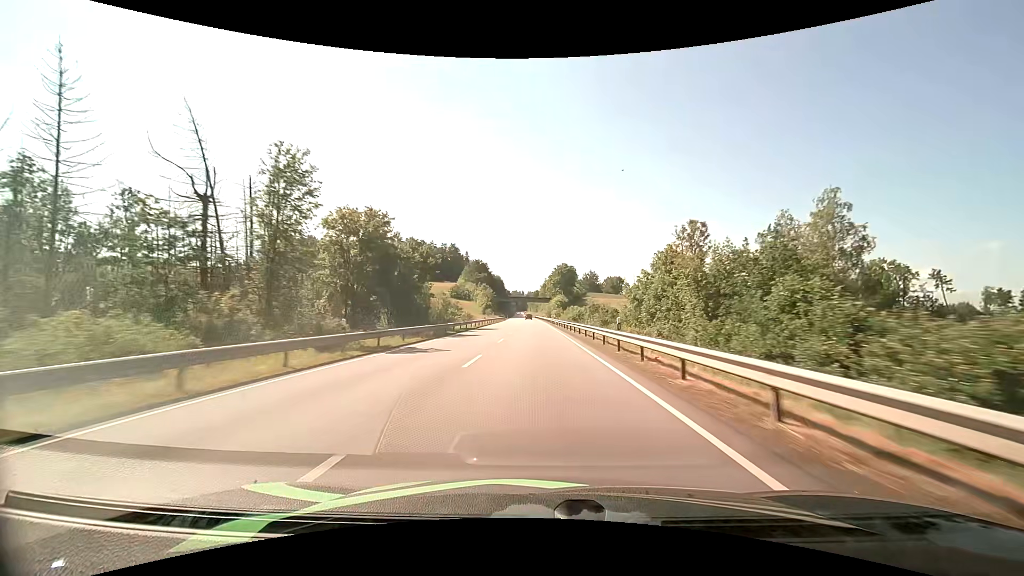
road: primary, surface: asphalt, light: Day
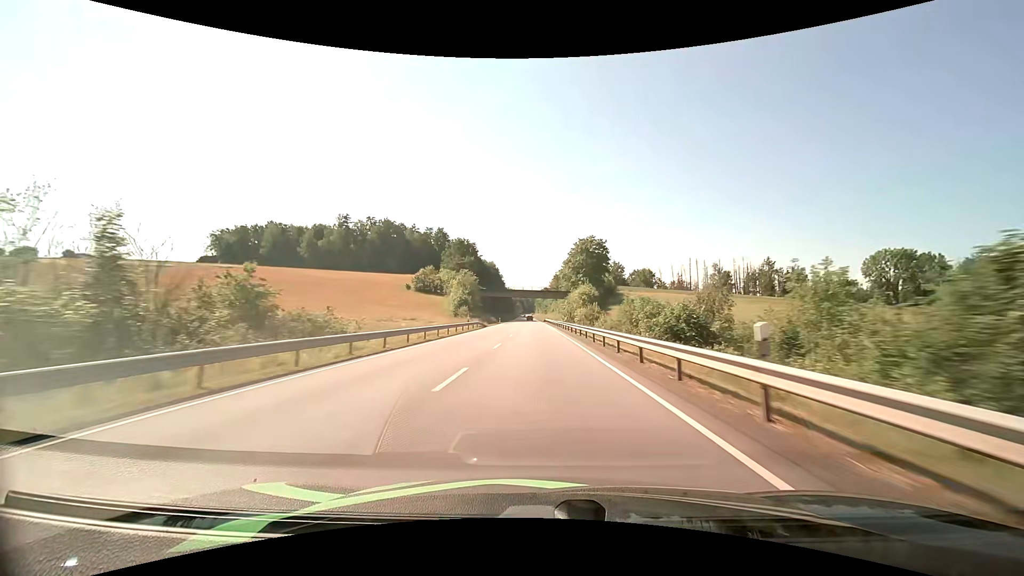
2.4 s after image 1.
(-0.6, +63.9) m; -1°
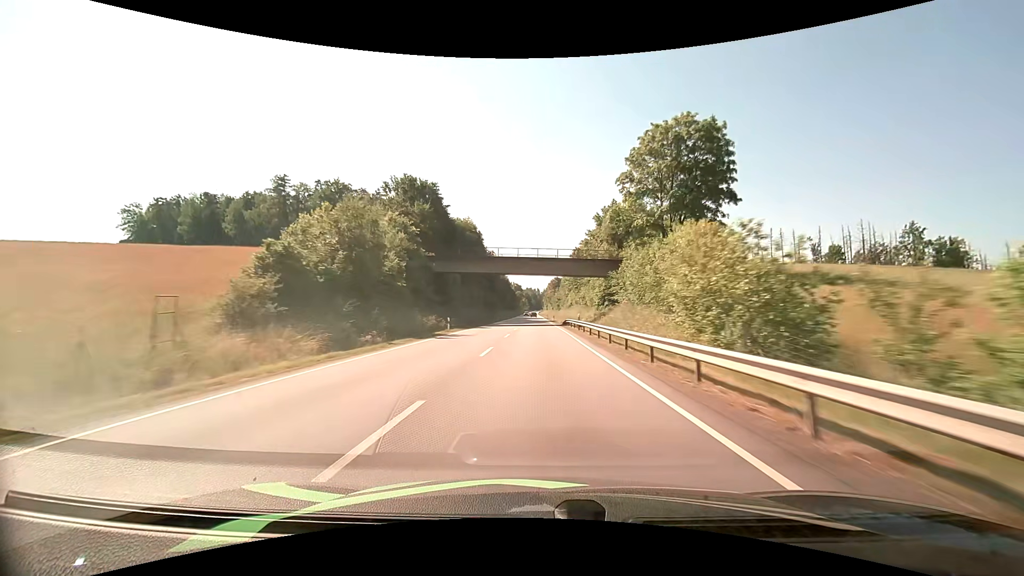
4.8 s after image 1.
(-0.5, +65.1) m; -1°
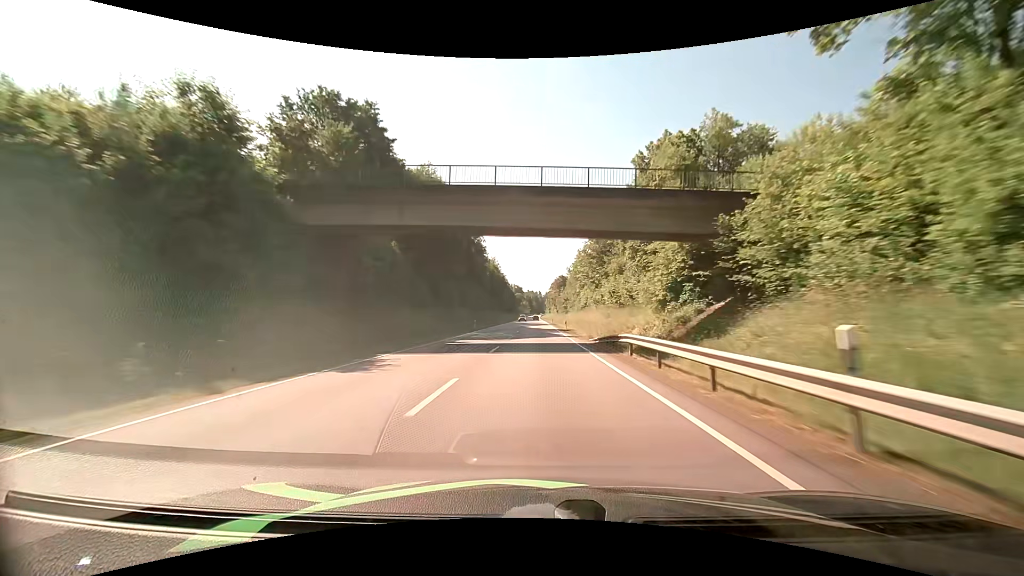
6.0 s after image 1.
(-0.1, +32.8) m; 0°
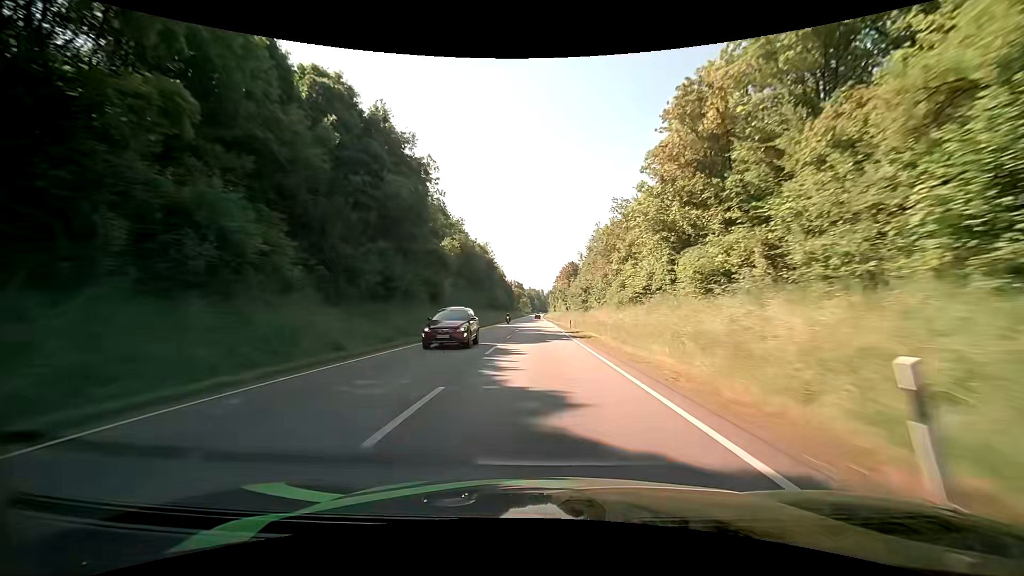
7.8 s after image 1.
(+0.1, +49.5) m; 0°
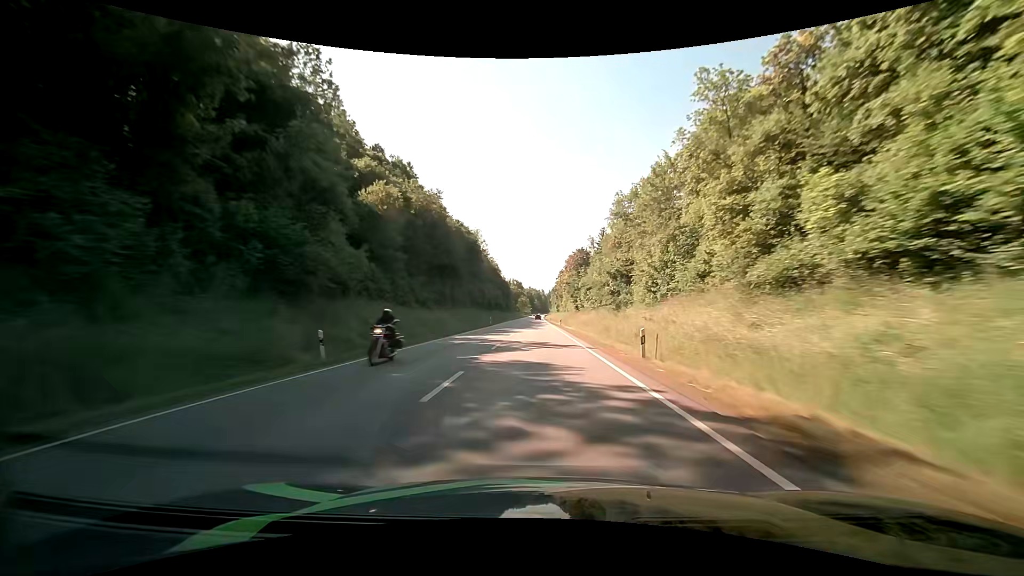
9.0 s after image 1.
(-0.2, +33.3) m; 0°
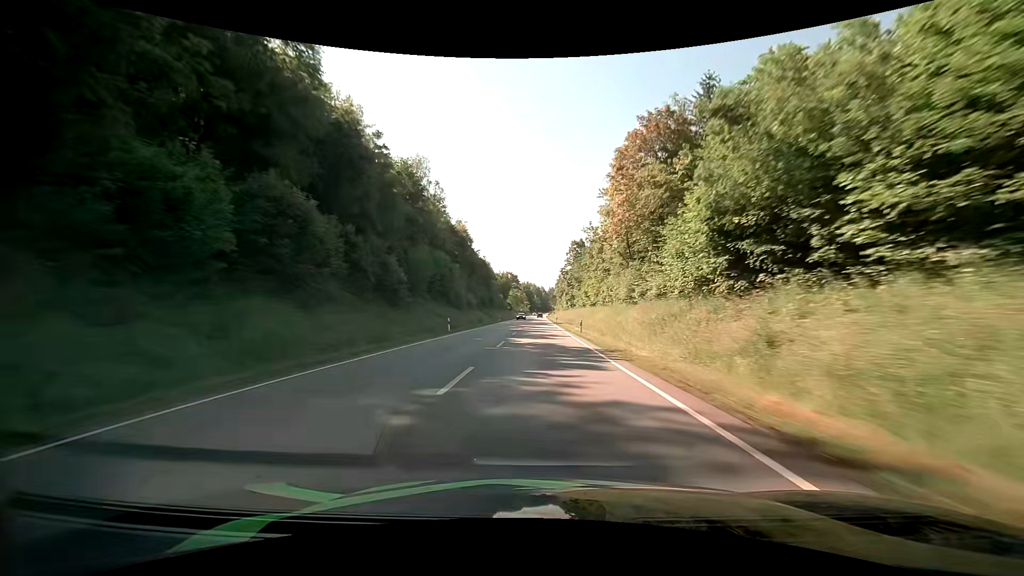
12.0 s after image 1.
(-0.1, +83.2) m; 0°
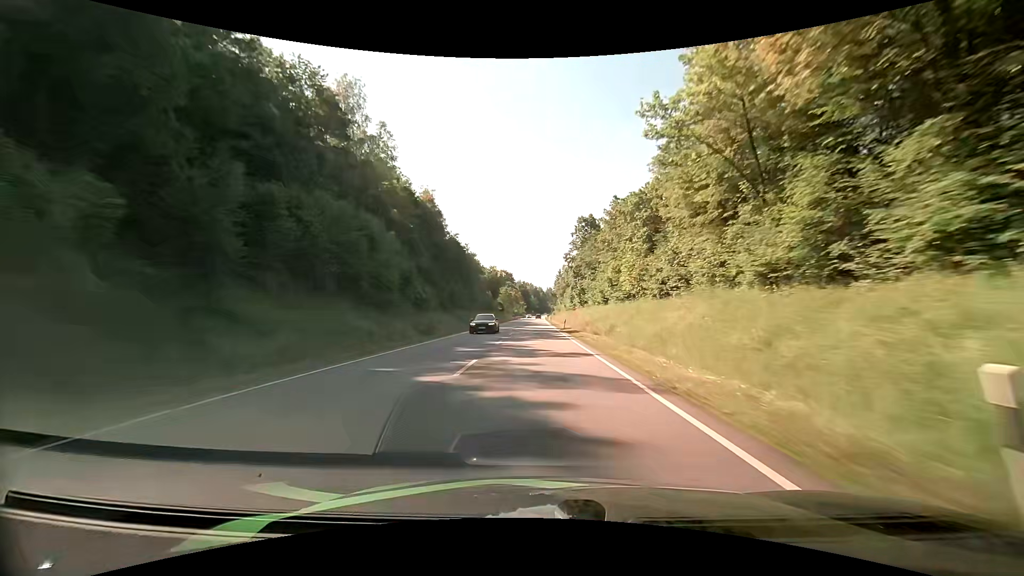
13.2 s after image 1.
(+0.1, +33.3) m; 0°
(0, +10) (0, +20) (0, +30) (0, +40) (0, +50) (0, +60) (0, +70) (0, +80) (0, +90) (-1, +100) m
